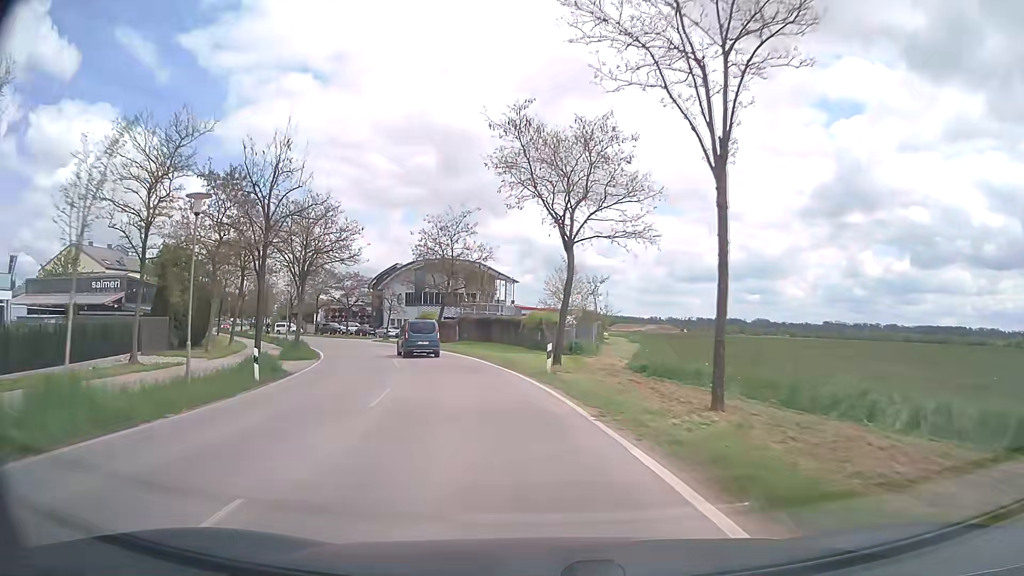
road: tertiary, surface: asphalt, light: Day
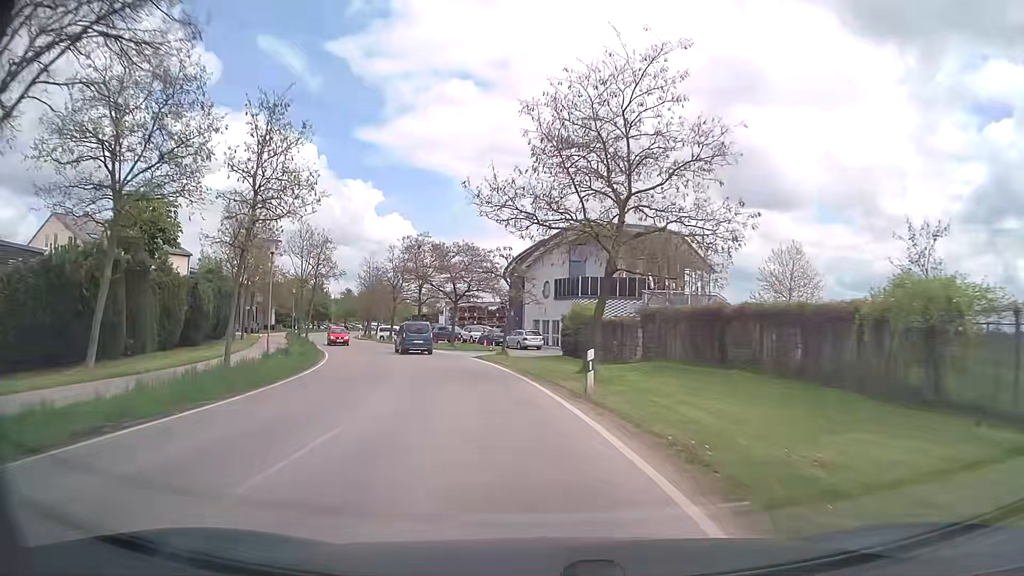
(-3.8, +30.4) m; -15°
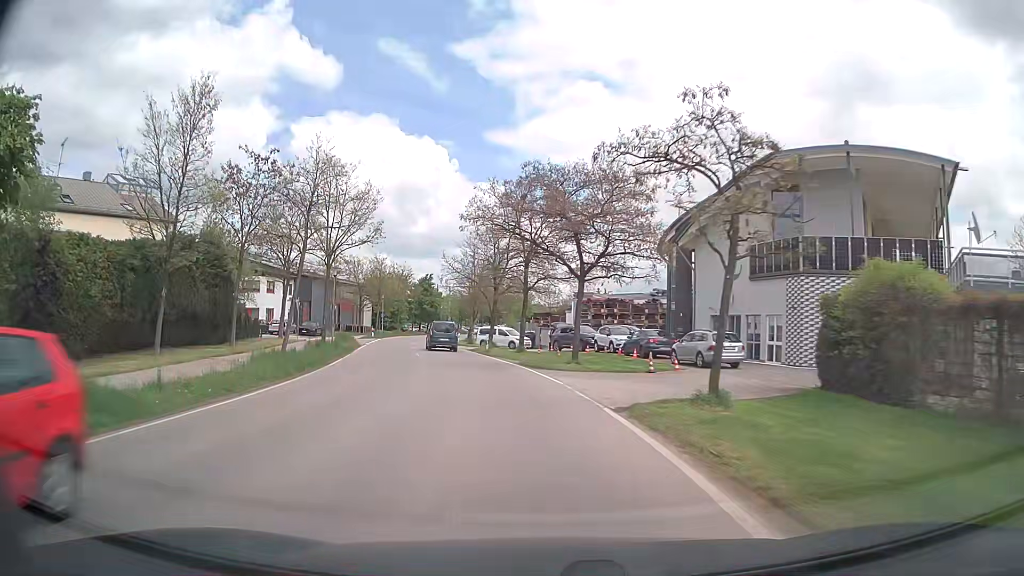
(-2.2, +23.0) m; -11°
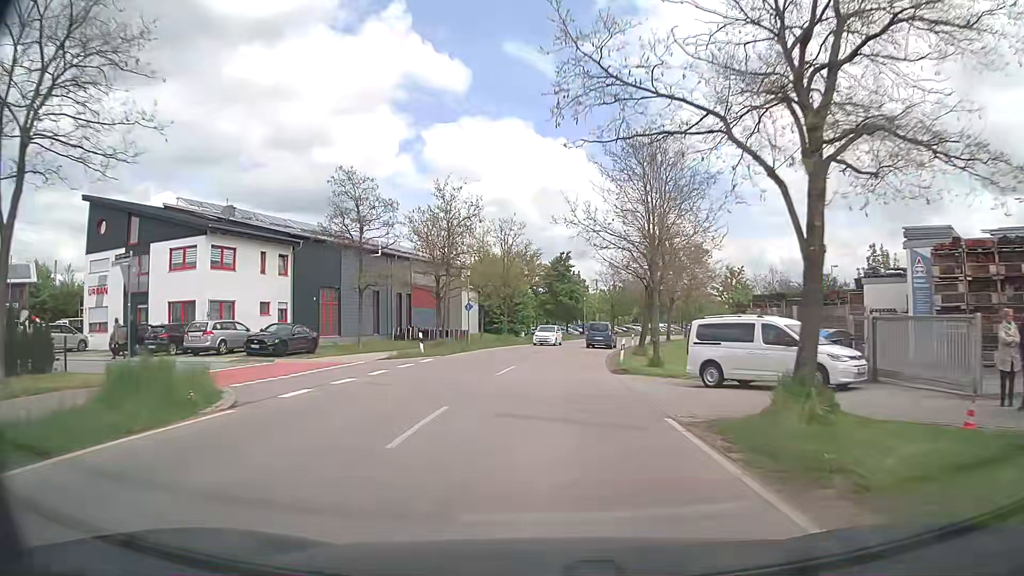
(-5.1, +38.1) m; -12°
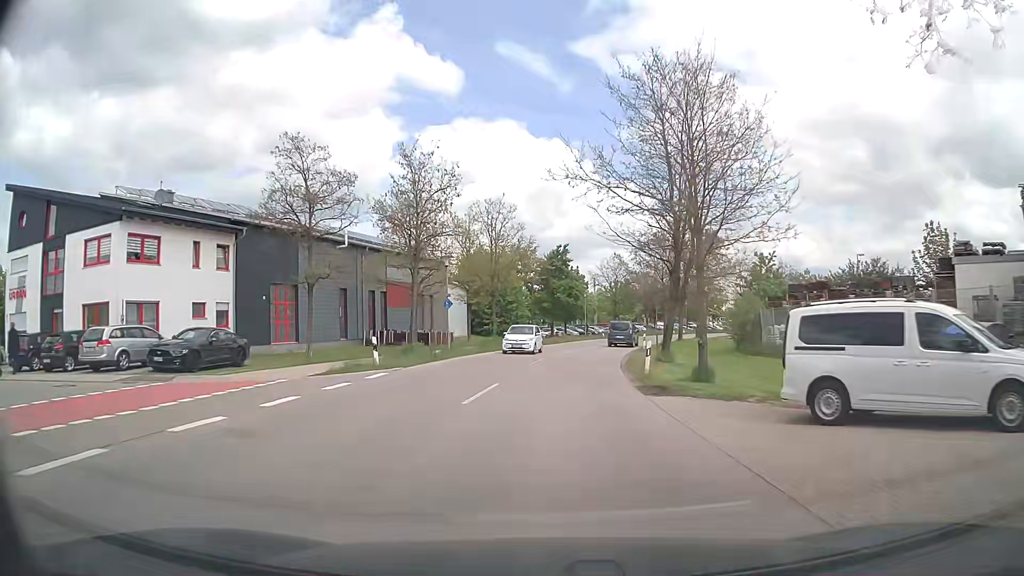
(0.0, +7.5) m; 0°
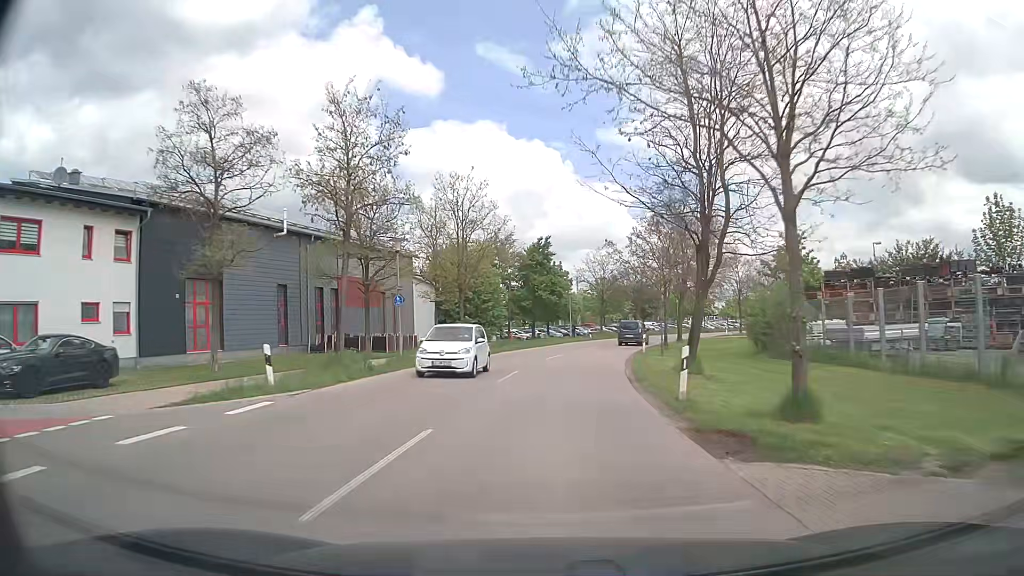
(+0.1, +7.5) m; +1°
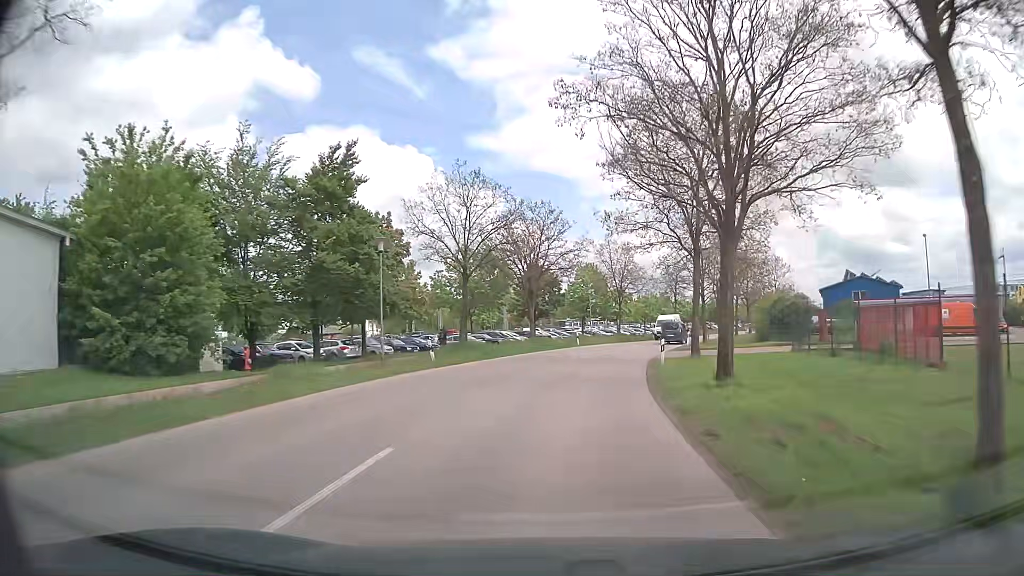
(+3.5, +38.0) m; +11°
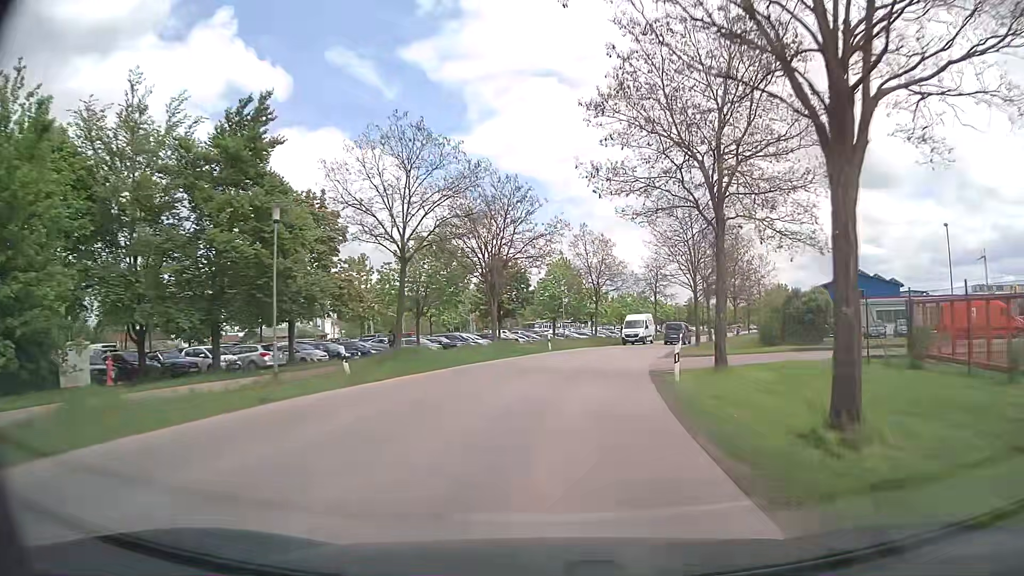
(+0.2, +7.8) m; +3°
(0, +10) (+1, +20) (+3, +30) (+5, +40) (+8, +49) (+11, +59) (+15, +68) (+19, +77) (+22, +86) (+26, +96) m
